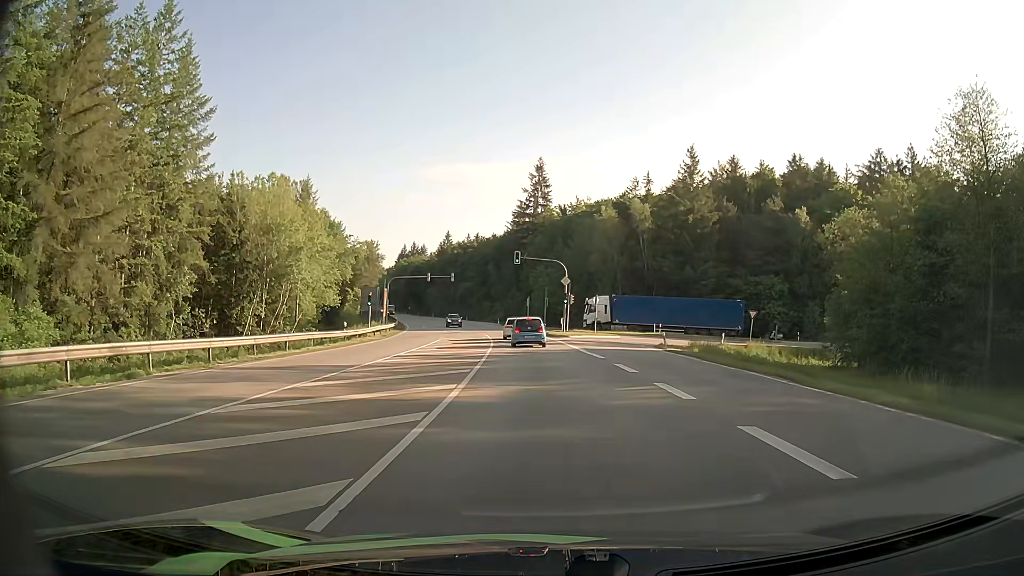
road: secondary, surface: asphalt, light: Day
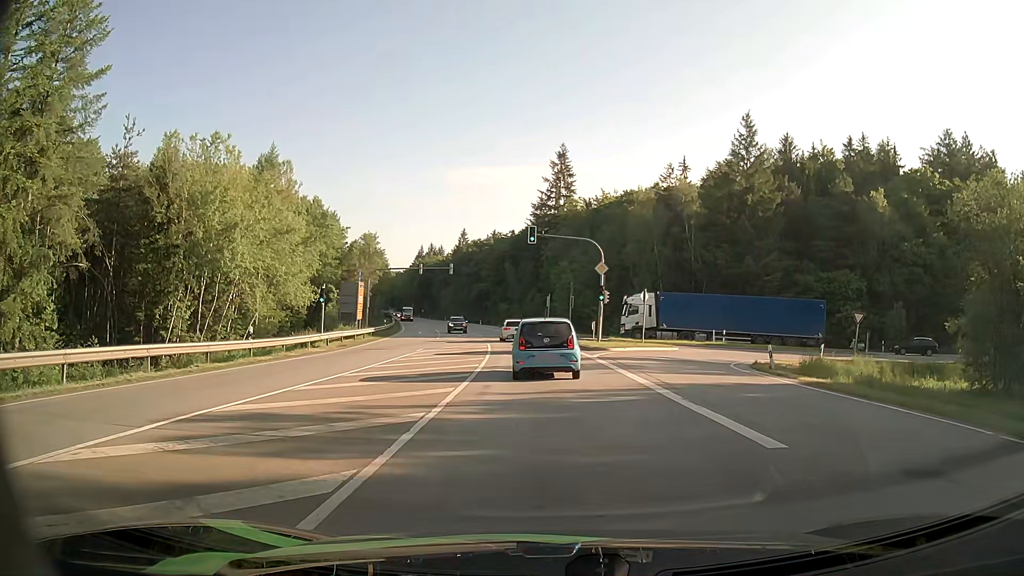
(-0.3, +16.2) m; -2°
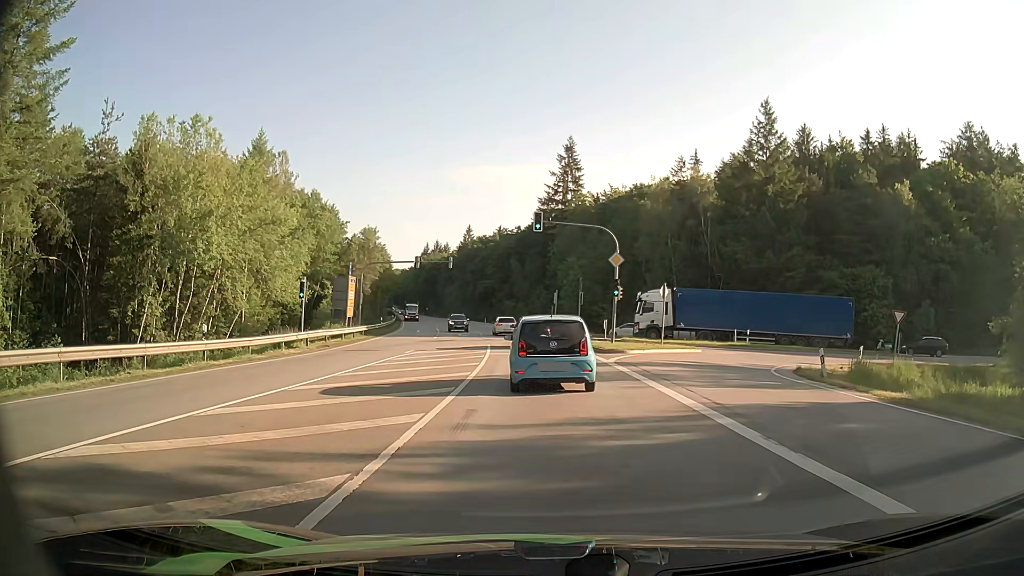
(0.0, +4.2) m; +1°
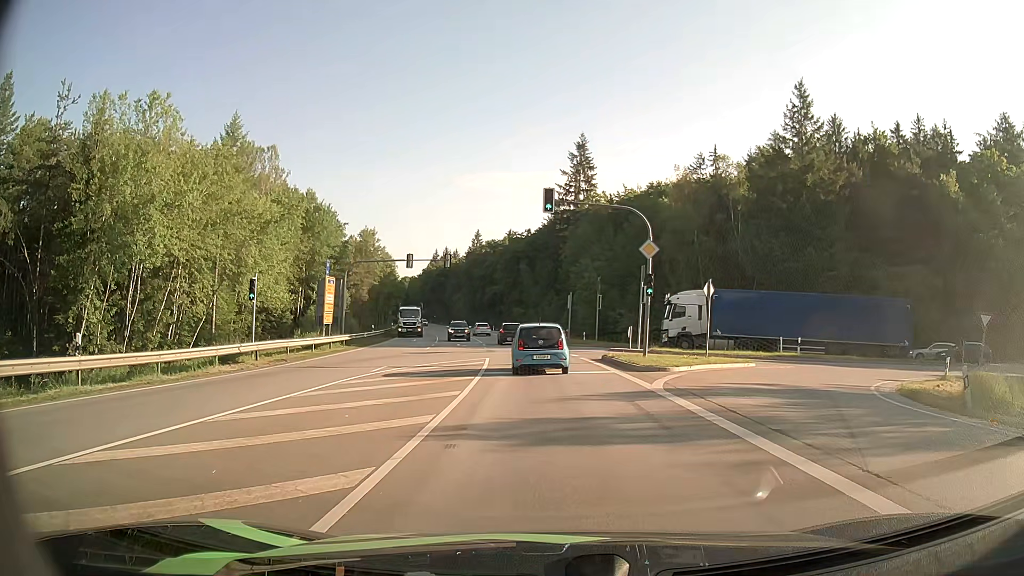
(-0.1, +7.5) m; -2°
(0, +10) (0, +20) (-1, +30) (-2, +40) (-3, +50) (-4, +60) (-6, +70) (-8, +80) (-10, +89) (-12, +99) m
